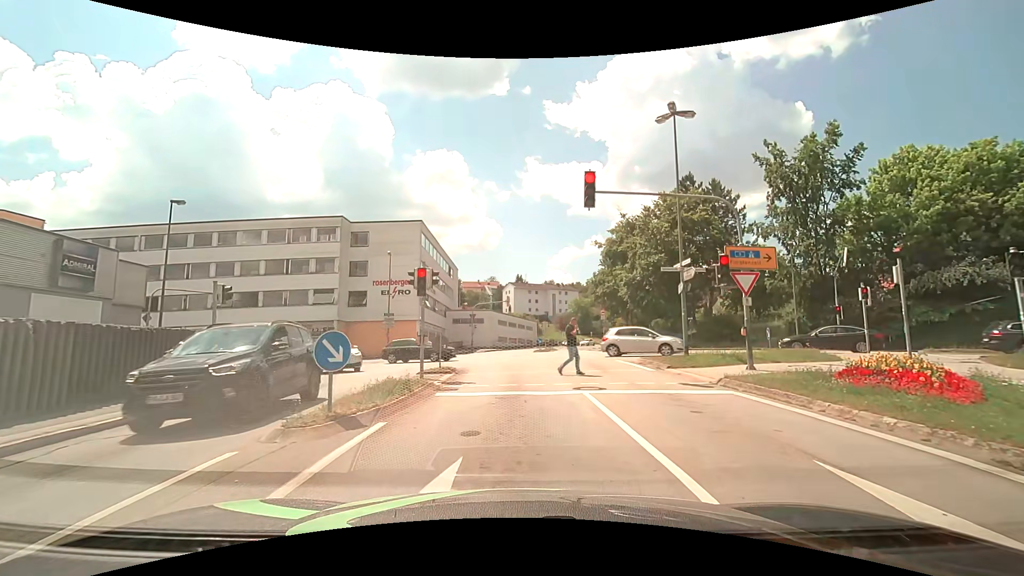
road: tertiary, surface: asphalt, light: Day
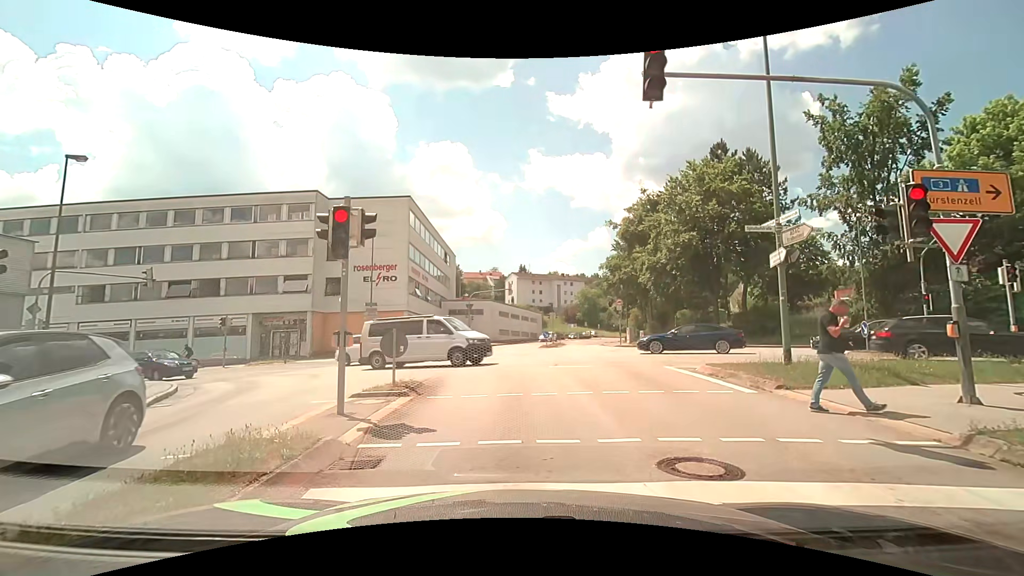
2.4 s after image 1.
(-0.2, +6.6) m; -2°
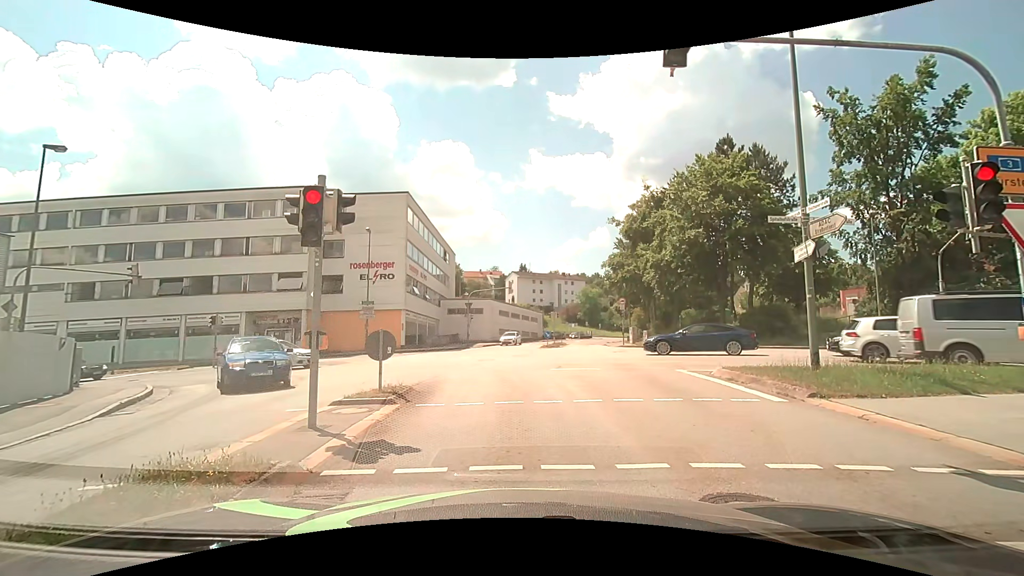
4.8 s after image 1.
(0.0, +1.1) m; 0°
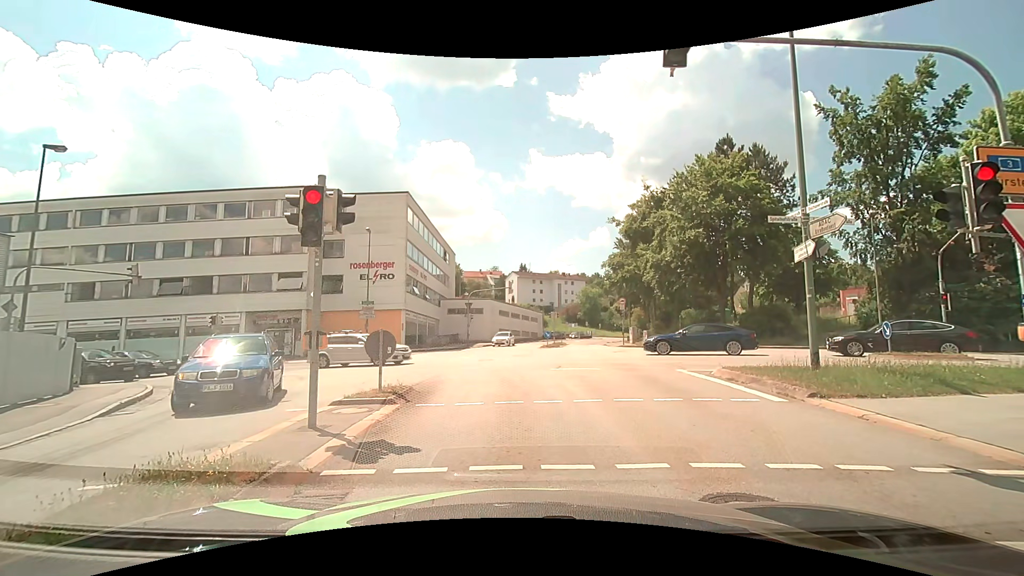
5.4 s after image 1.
(0.0, 0.0) m; 0°
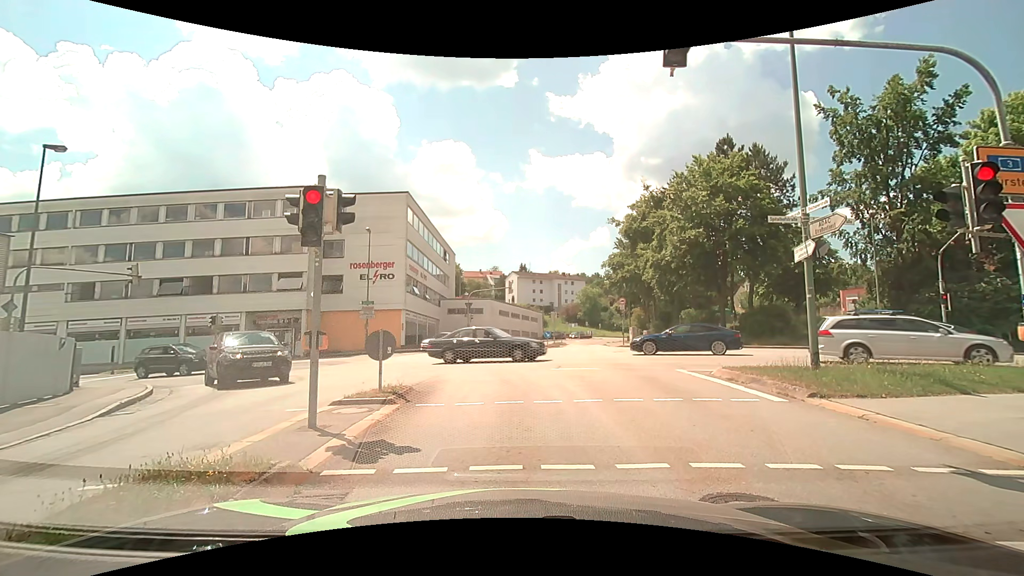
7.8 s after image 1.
(0.0, 0.0) m; 0°
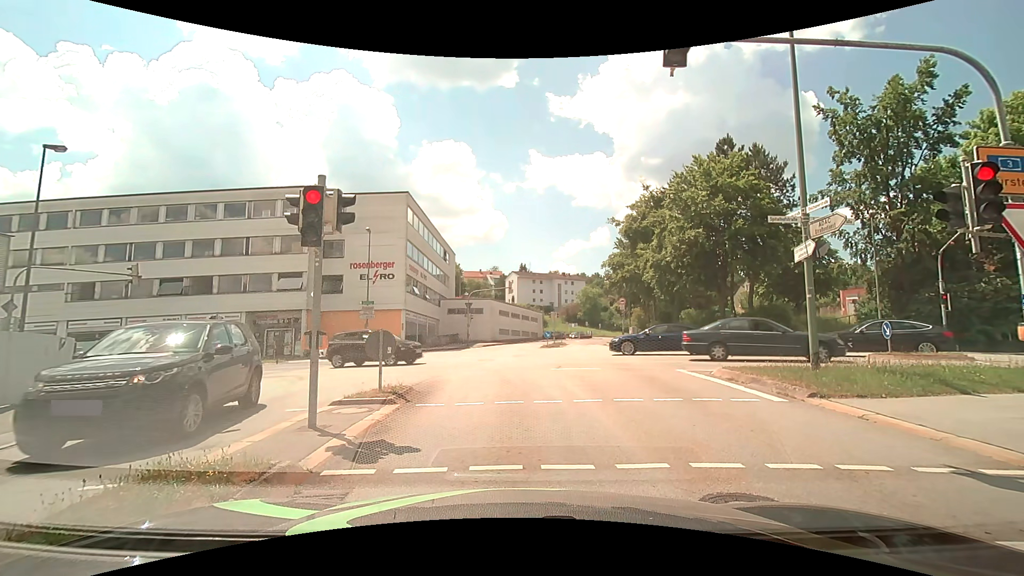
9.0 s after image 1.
(0.0, 0.0) m; 0°
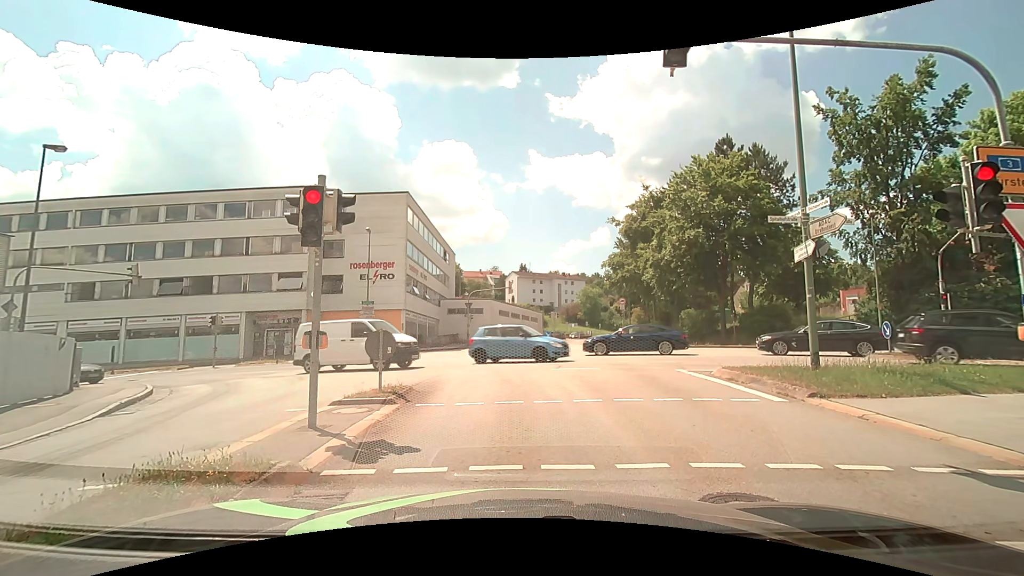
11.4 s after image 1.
(0.0, 0.0) m; 0°
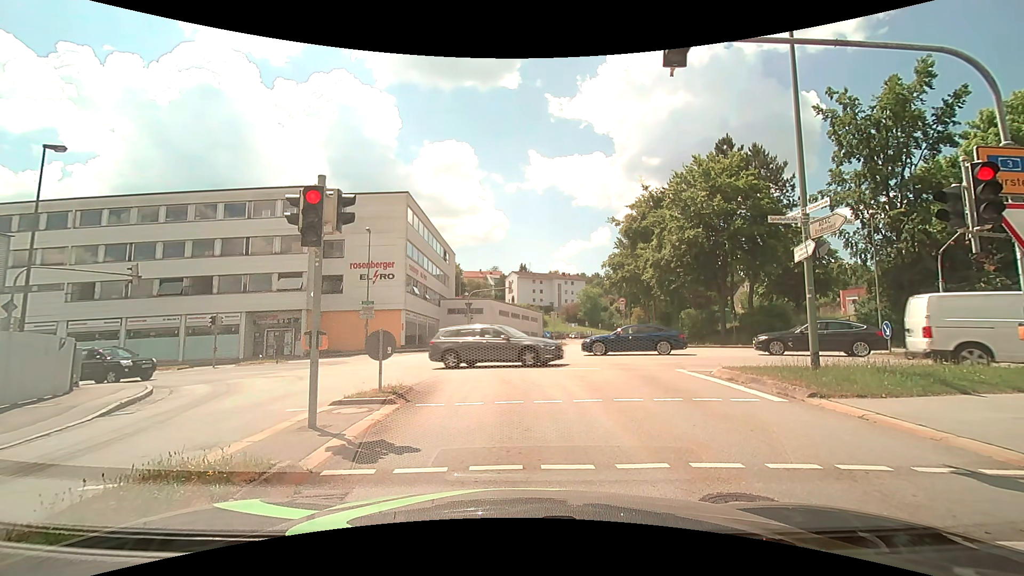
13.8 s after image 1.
(0.0, 0.0) m; 0°
(0, +10) (0, +20) (-1, +30) (-7, +37) (-17, +39) (-27, +40) (-37, +40) (-47, +40) (-57, +40) (-67, +41) m
